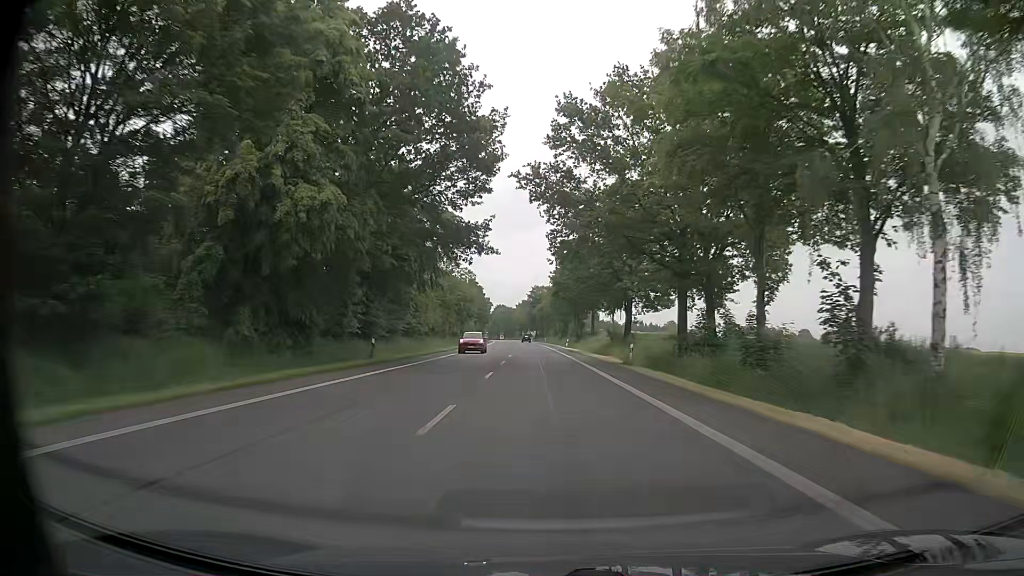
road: primary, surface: asphalt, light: Day
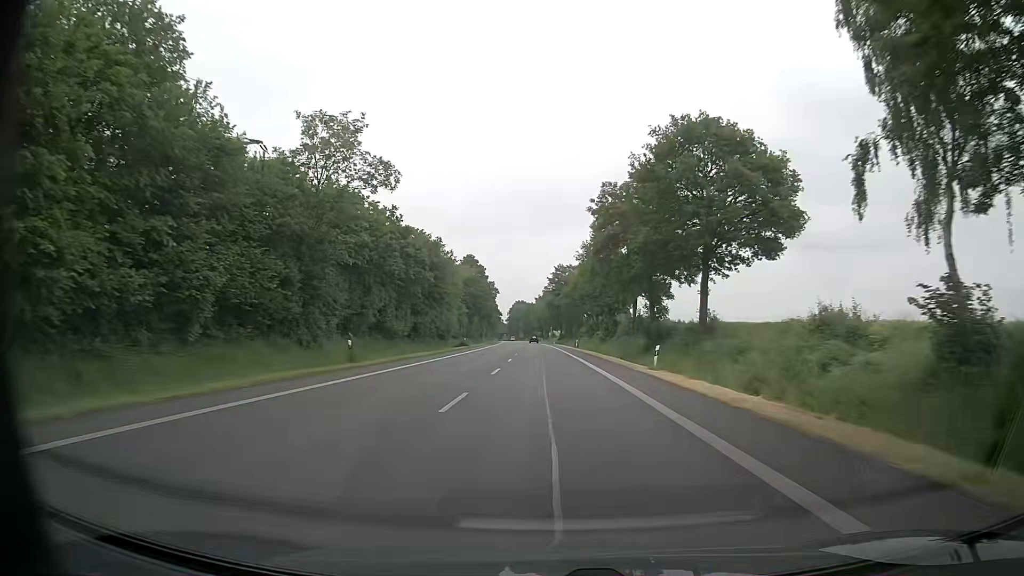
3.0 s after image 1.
(-1.1, +56.6) m; -2°
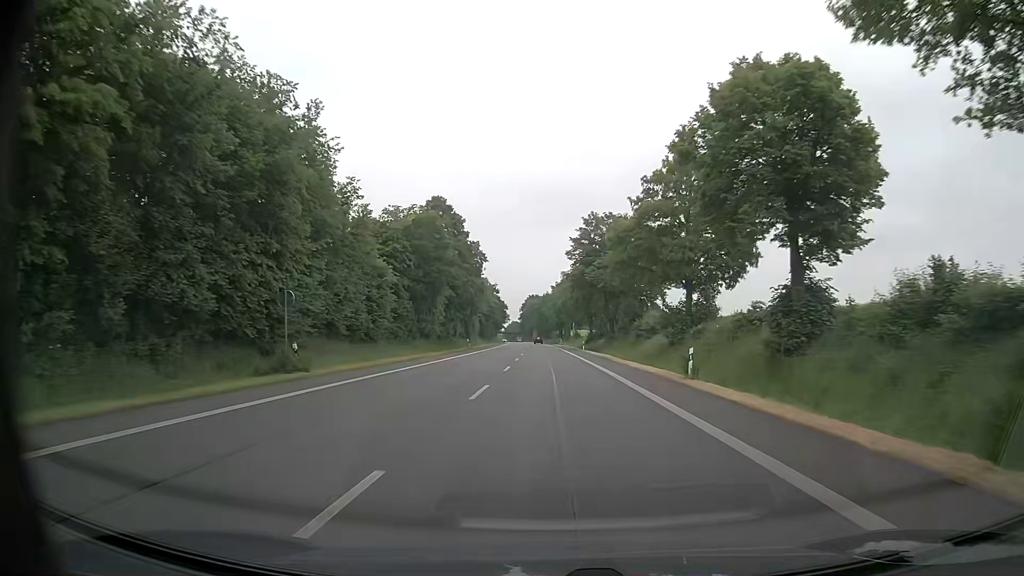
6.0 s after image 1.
(-0.6, +56.7) m; -1°
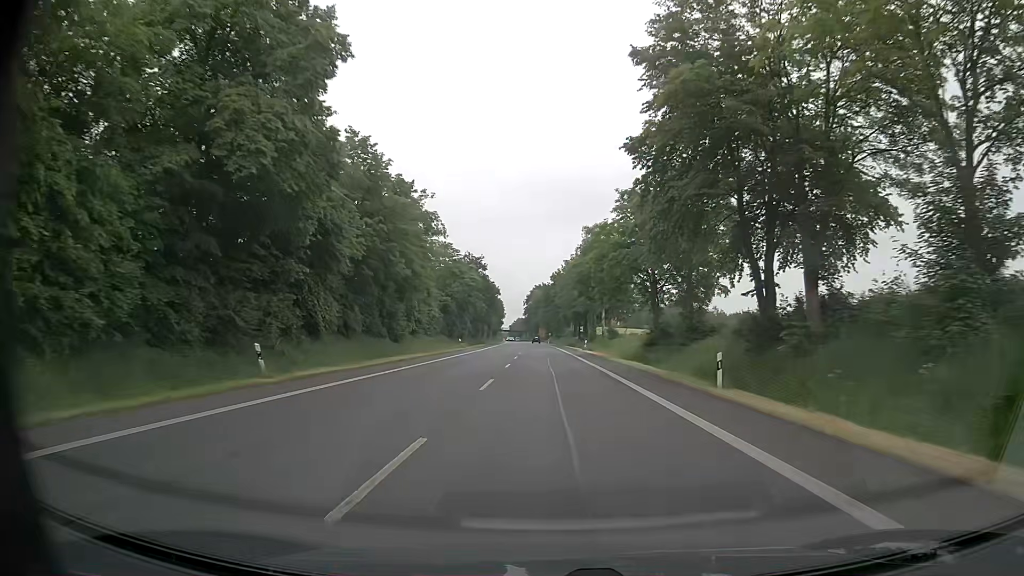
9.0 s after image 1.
(-0.6, +56.8) m; -1°
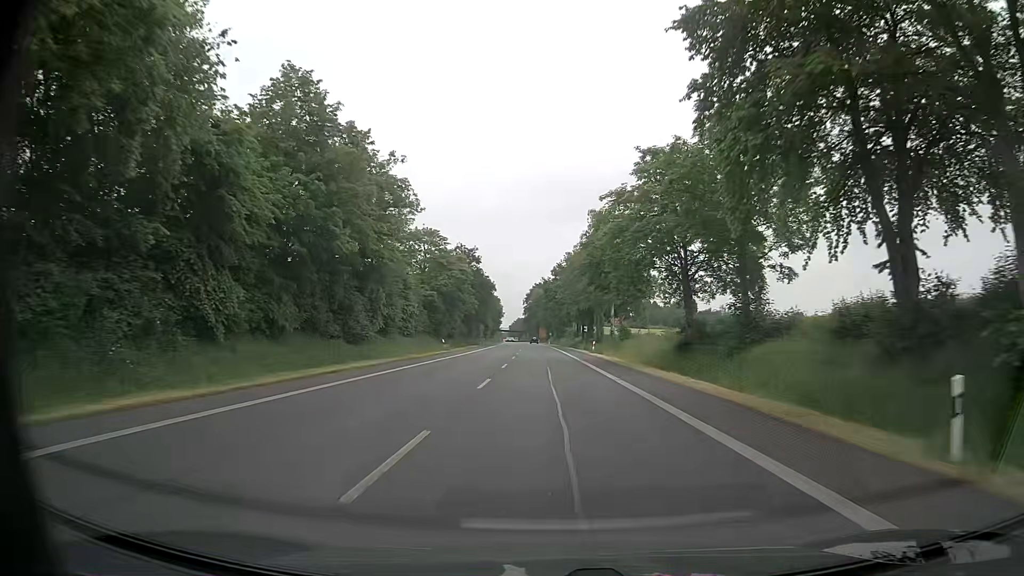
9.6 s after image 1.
(-0.1, +11.4) m; 0°
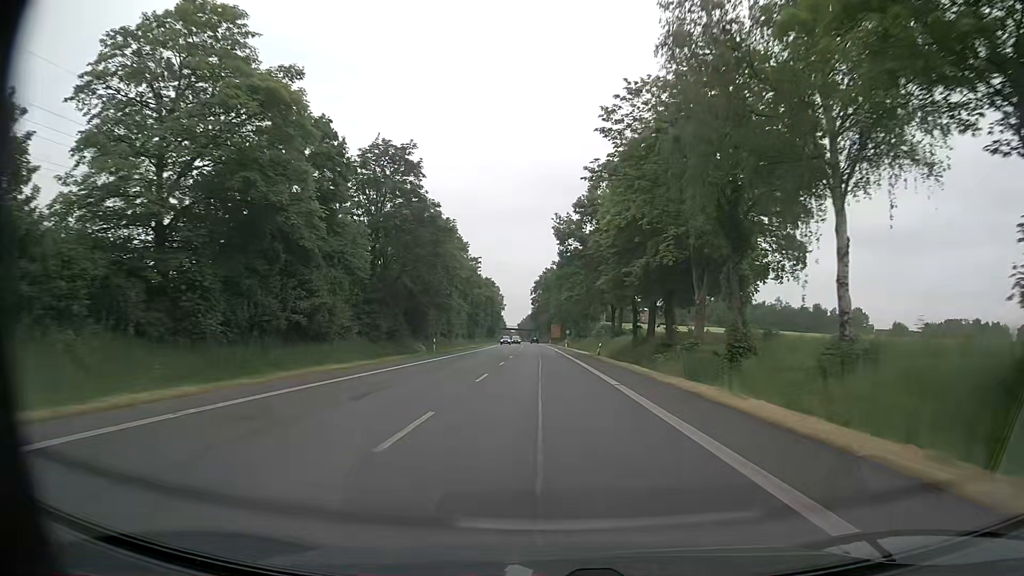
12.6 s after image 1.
(-0.6, +56.8) m; -1°
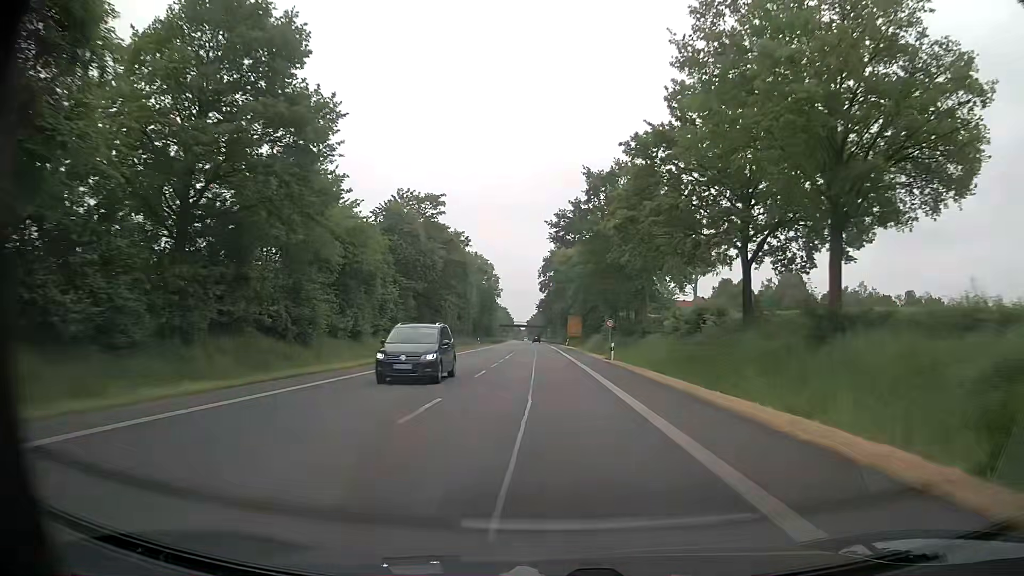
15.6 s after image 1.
(-0.2, +56.7) m; -1°
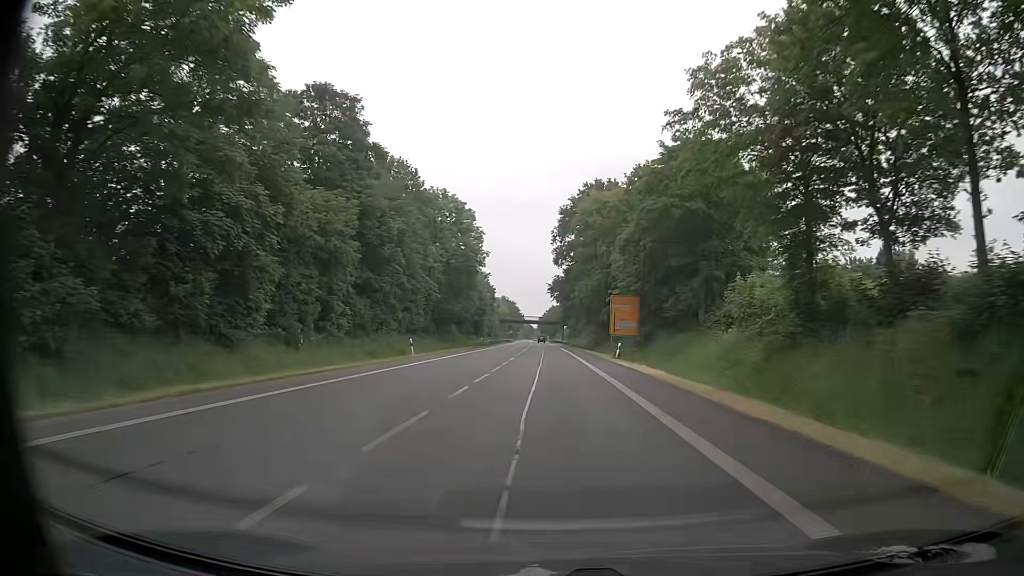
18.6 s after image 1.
(-0.6, +56.7) m; -1°
(0, +10) (0, +20) (0, +30) (0, +40) (0, +50) (0, +60) (0, +70) (0, +80) (0, +90) (0, +100) m
